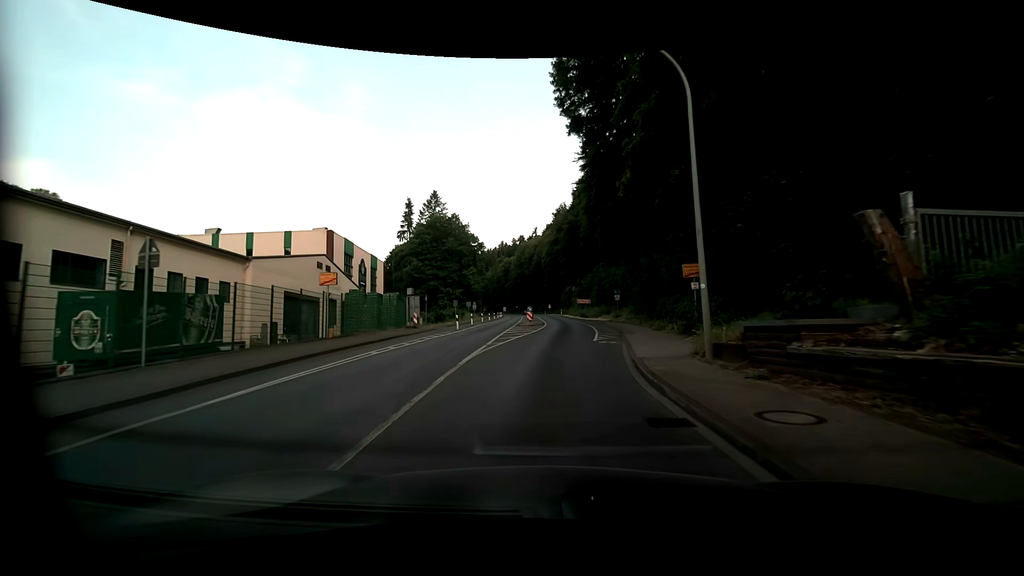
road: primary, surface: asphalt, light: Day
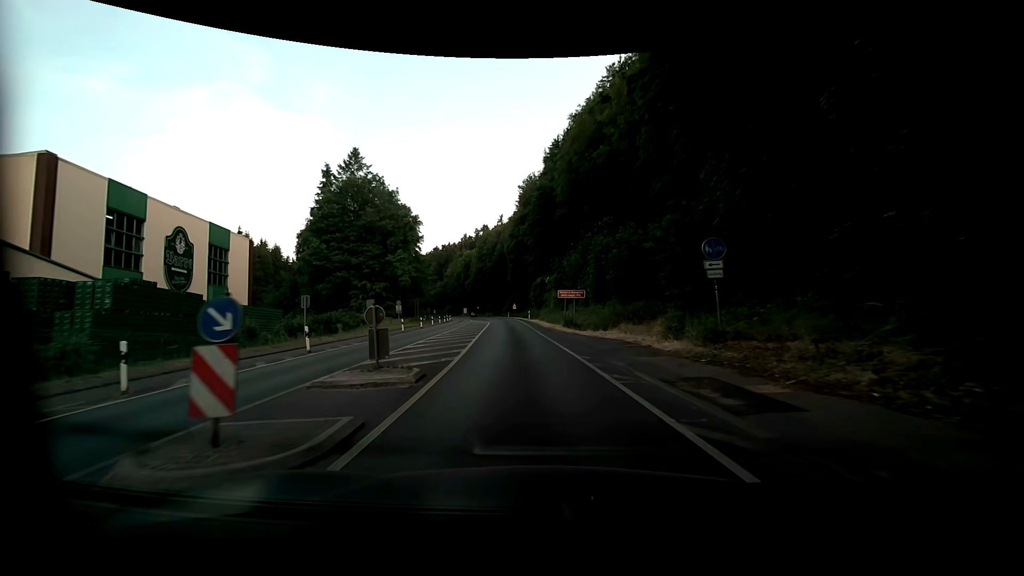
(+2.0, +35.2) m; +4°
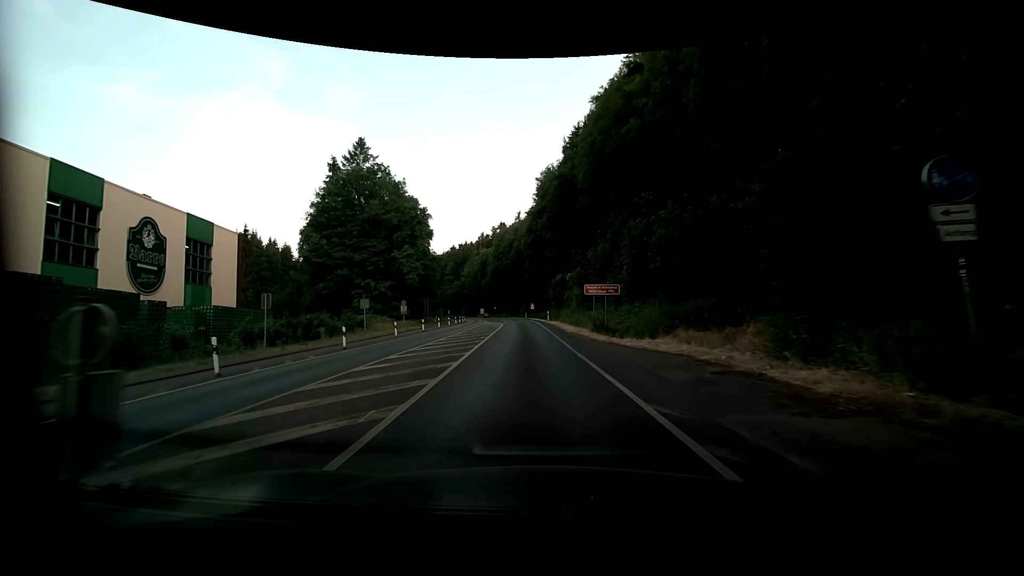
(-0.1, +7.2) m; -2°
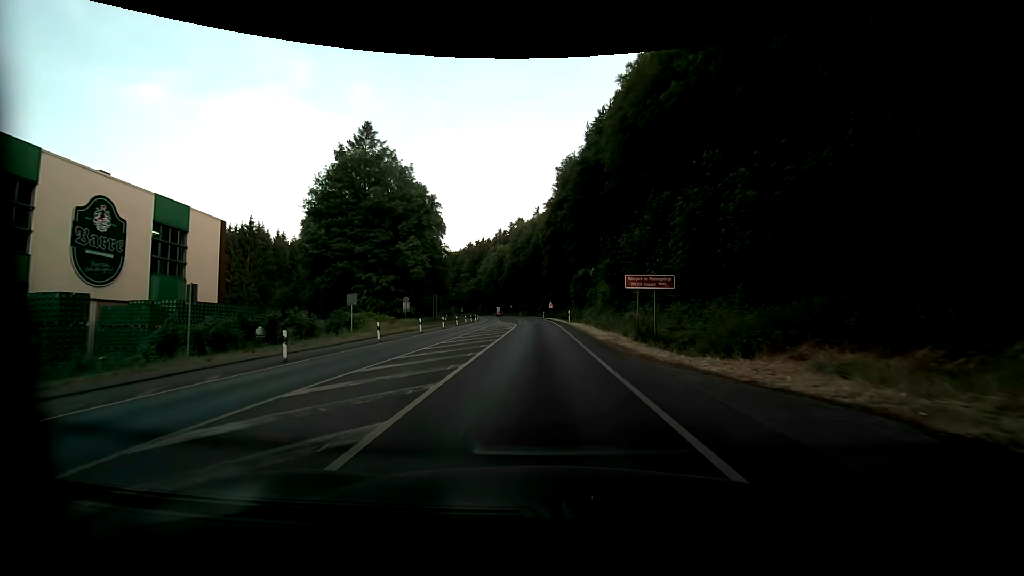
(-0.2, +7.3) m; -2°
